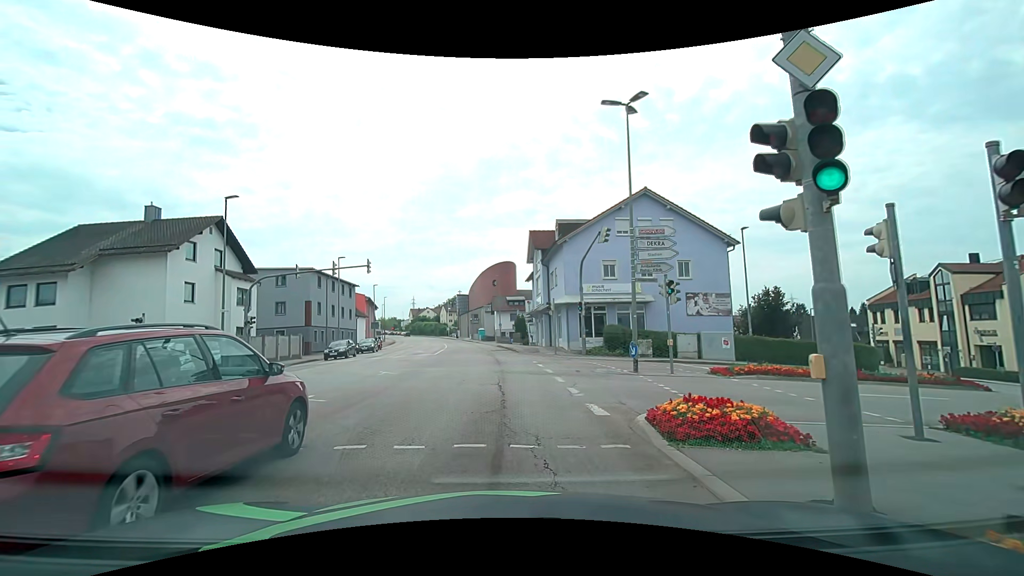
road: tertiary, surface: asphalt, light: Day
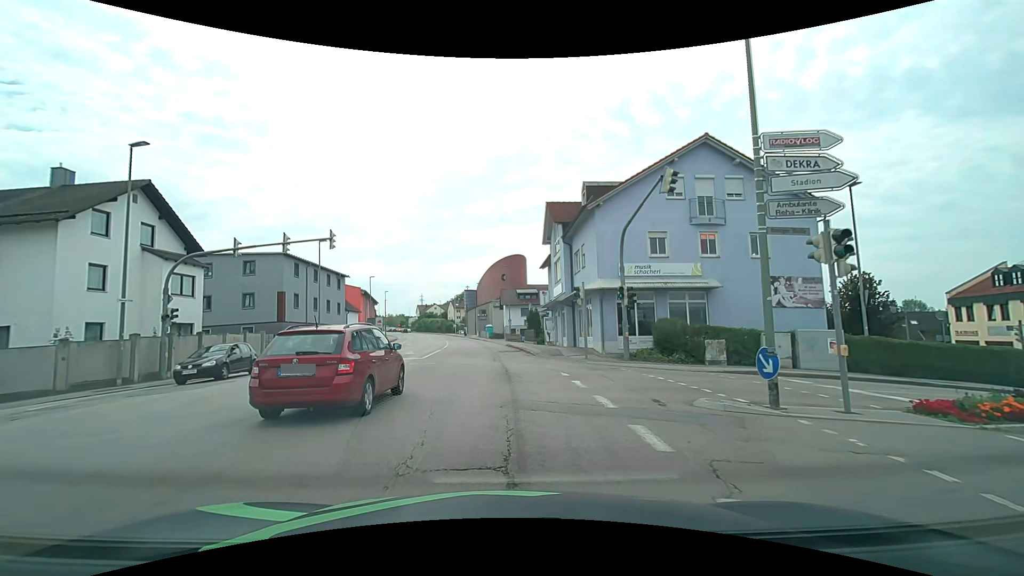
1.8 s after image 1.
(-0.1, +8.9) m; 0°
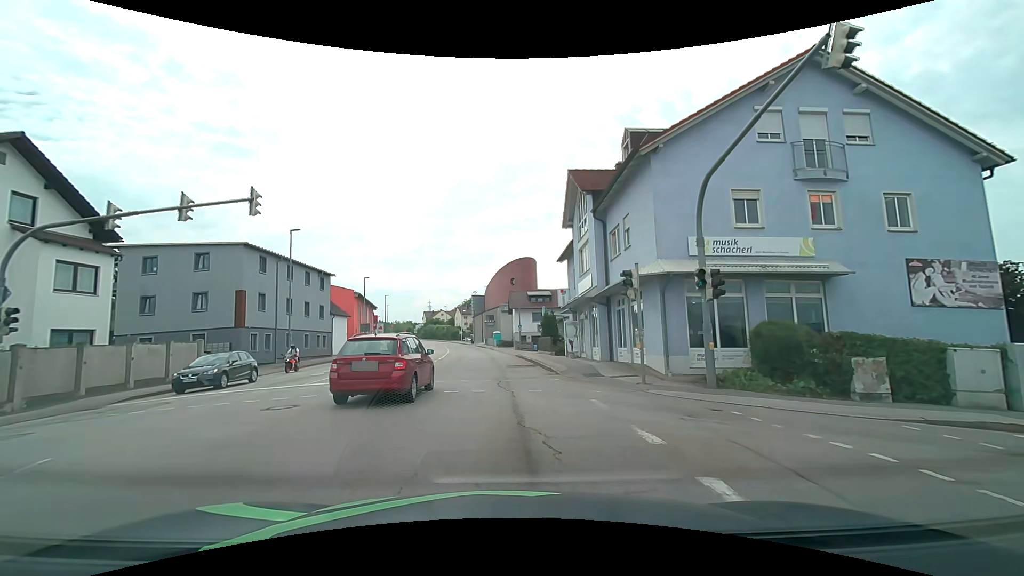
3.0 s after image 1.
(-0.2, +8.5) m; -2°
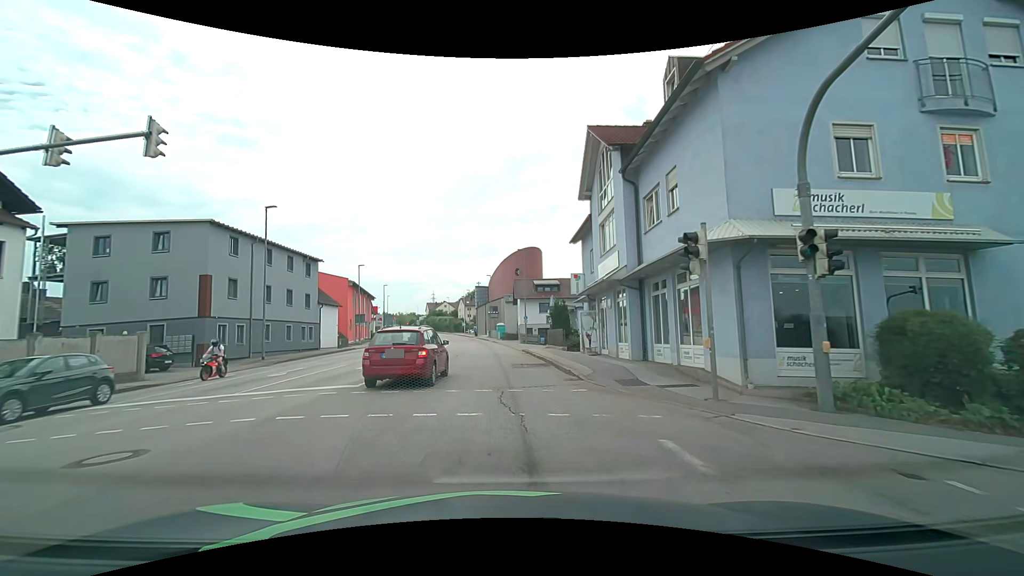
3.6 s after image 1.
(-0.1, +4.8) m; -1°
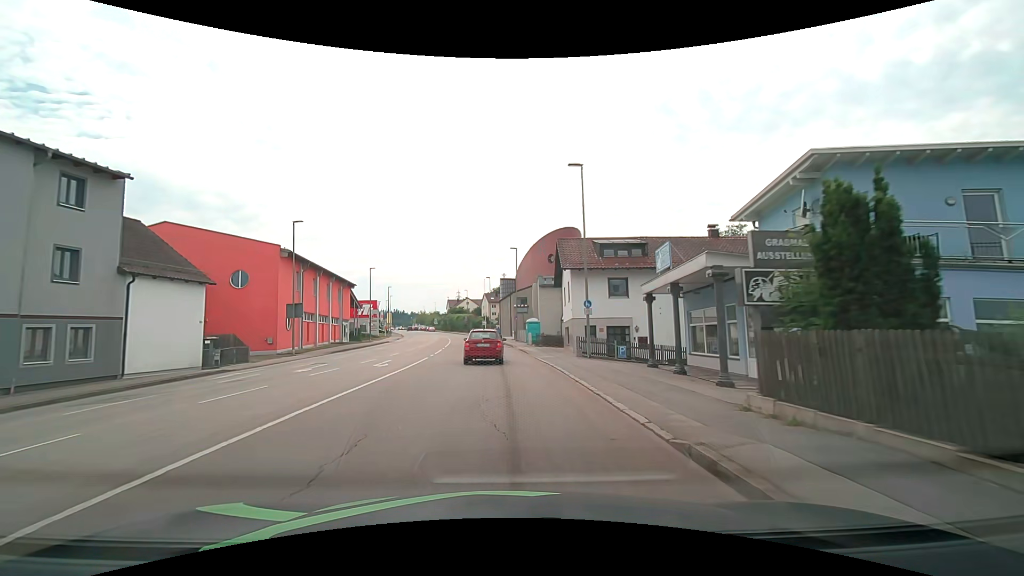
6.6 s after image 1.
(-0.5, +27.8) m; -3°
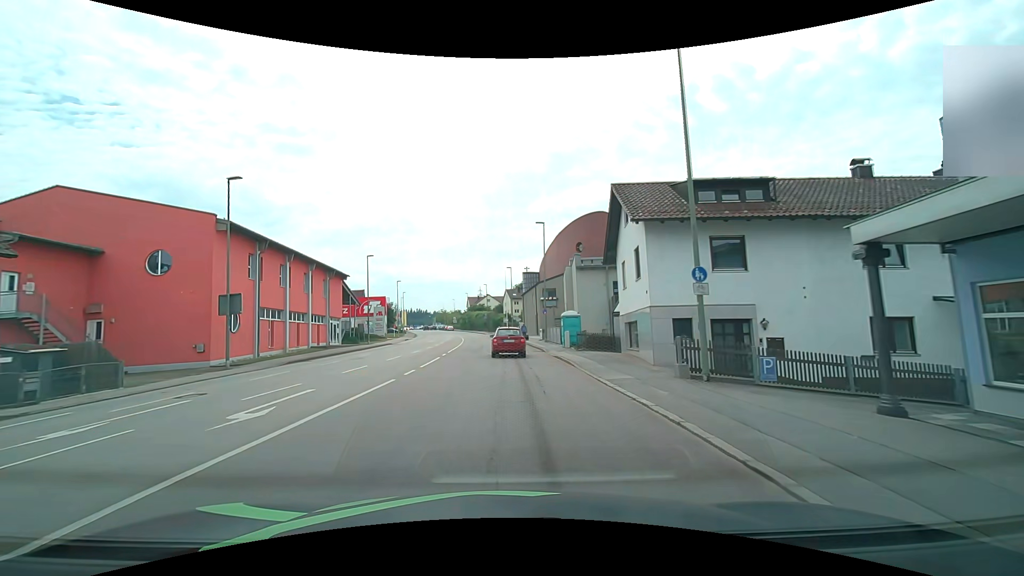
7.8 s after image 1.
(-0.2, +12.3) m; -3°
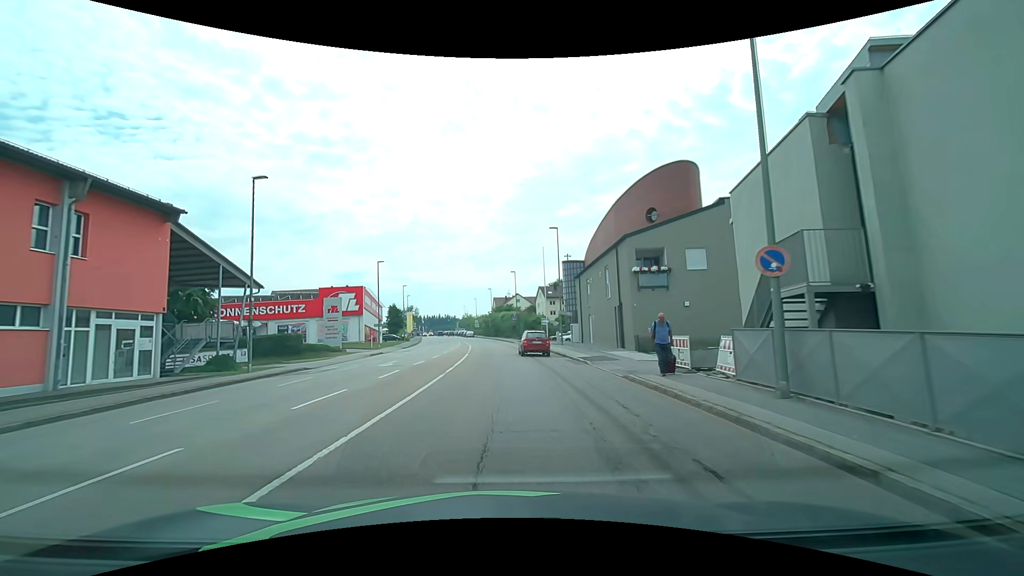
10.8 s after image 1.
(-1.4, +32.7) m; -3°
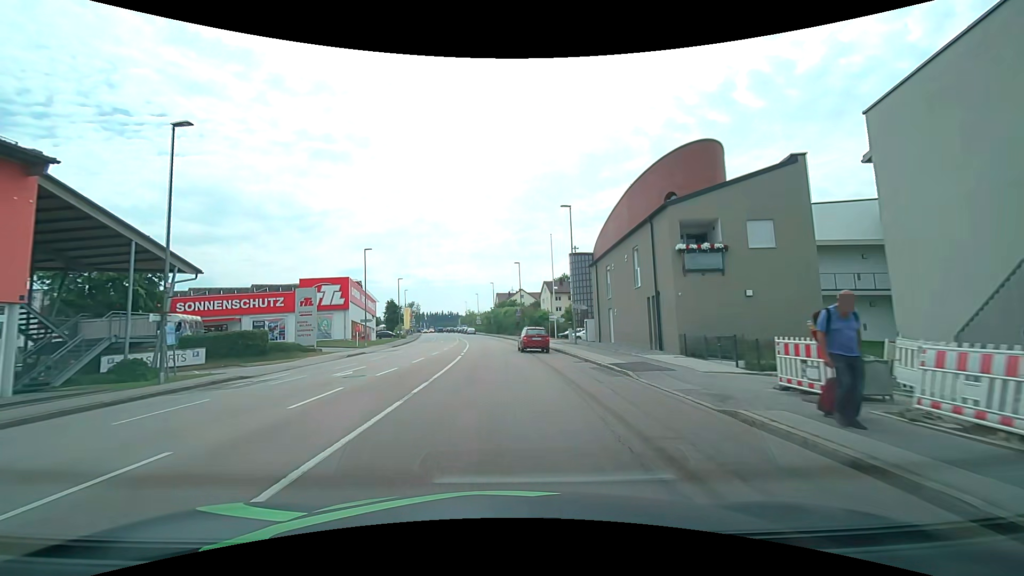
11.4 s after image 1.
(0.0, +6.7) m; -1°
(0, +10) (0, +20) (-1, +30) (-1, +40) (-2, +50) (-3, +60) (-4, +70) (-6, +80) (-7, +90) (-9, +99) m
